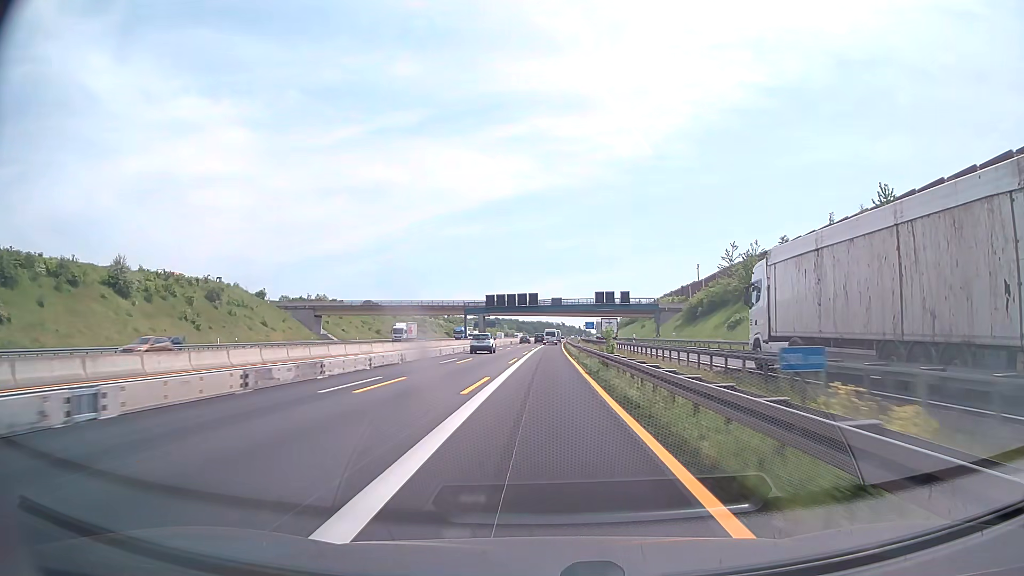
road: motorway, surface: asphalt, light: Day
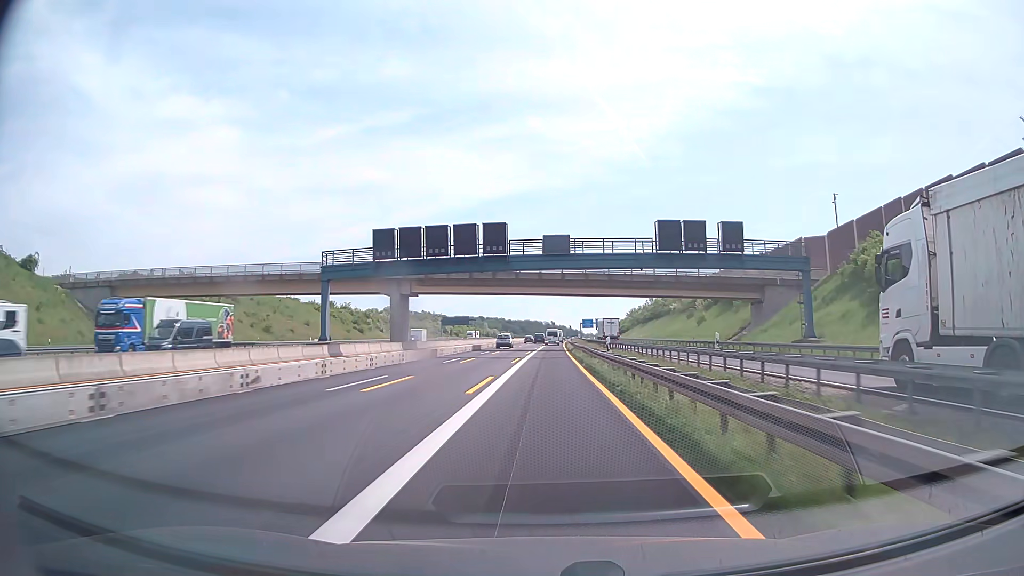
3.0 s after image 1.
(+0.7, +71.7) m; +1°
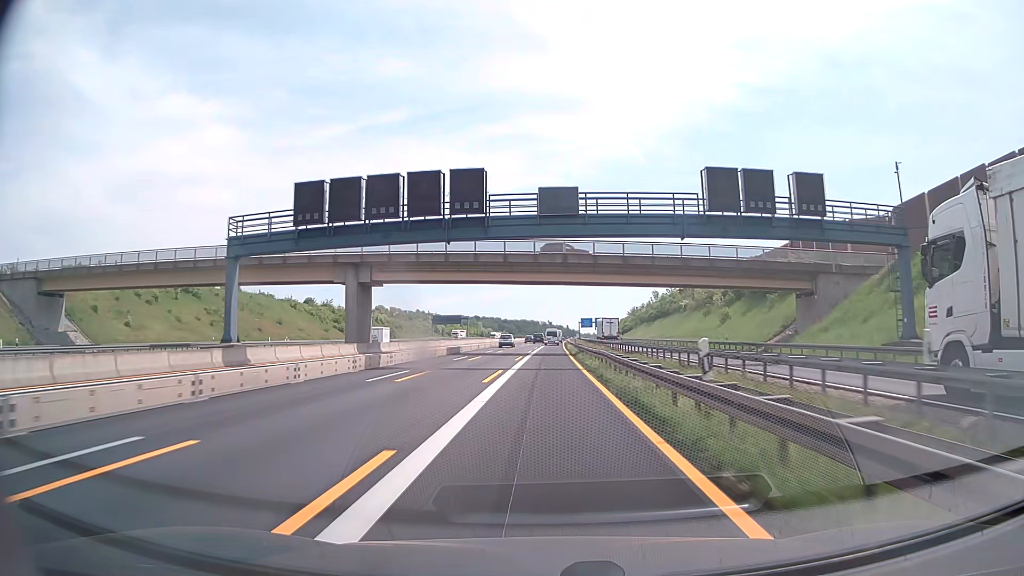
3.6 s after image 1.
(0.0, +14.3) m; 0°
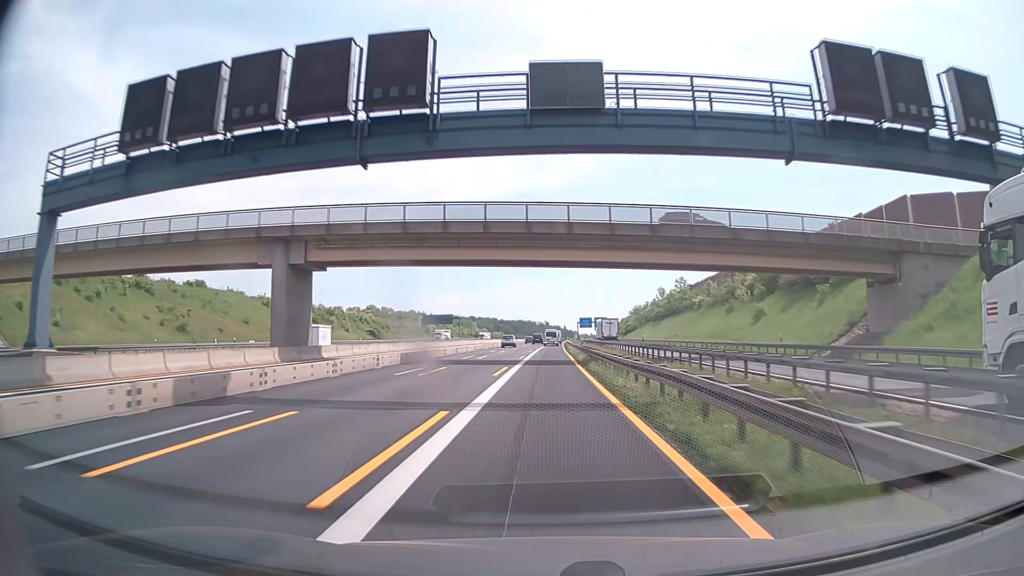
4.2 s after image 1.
(0.0, +14.3) m; 0°
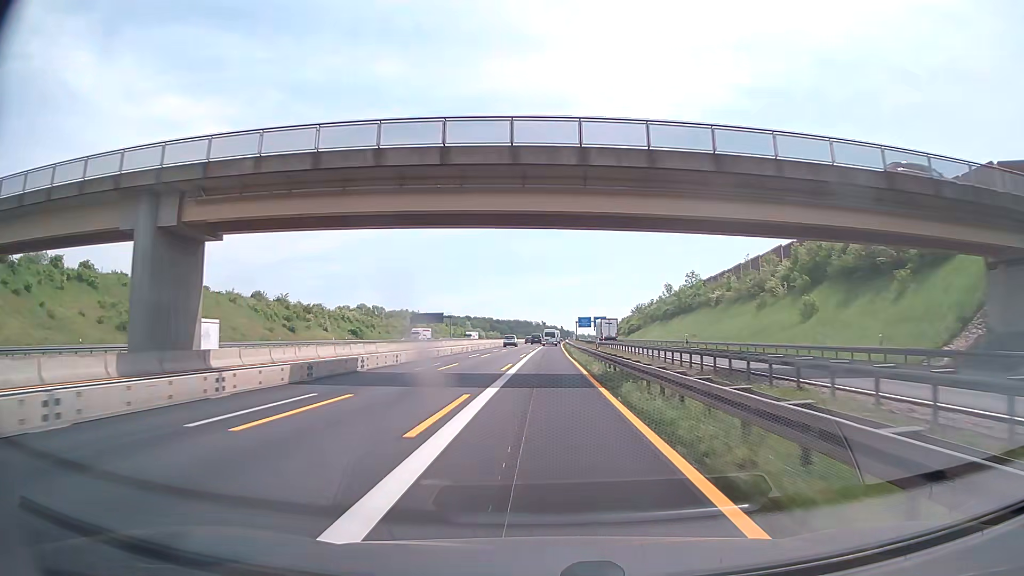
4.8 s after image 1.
(0.0, +14.3) m; 0°
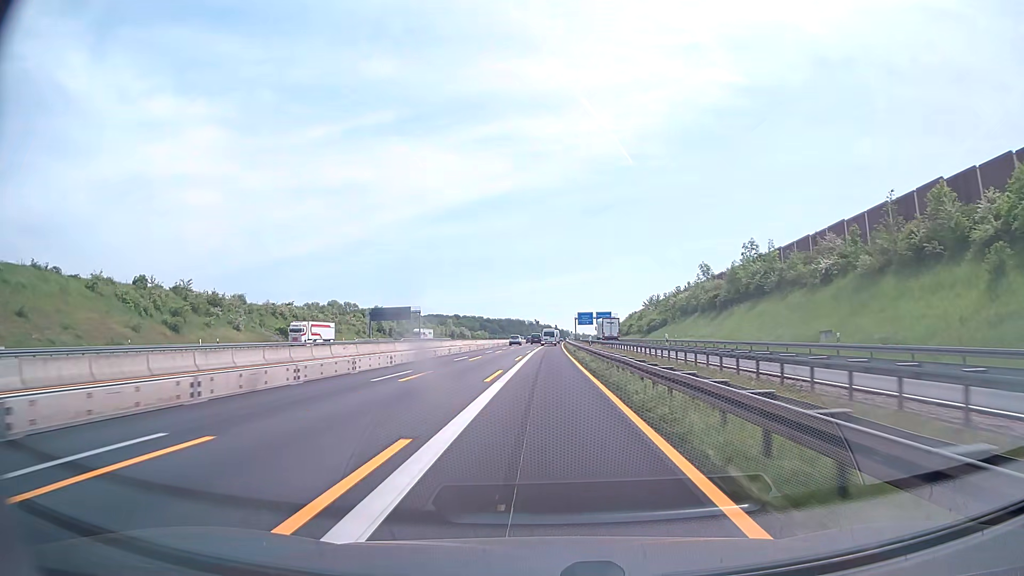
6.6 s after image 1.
(+0.4, +43.0) m; +1°
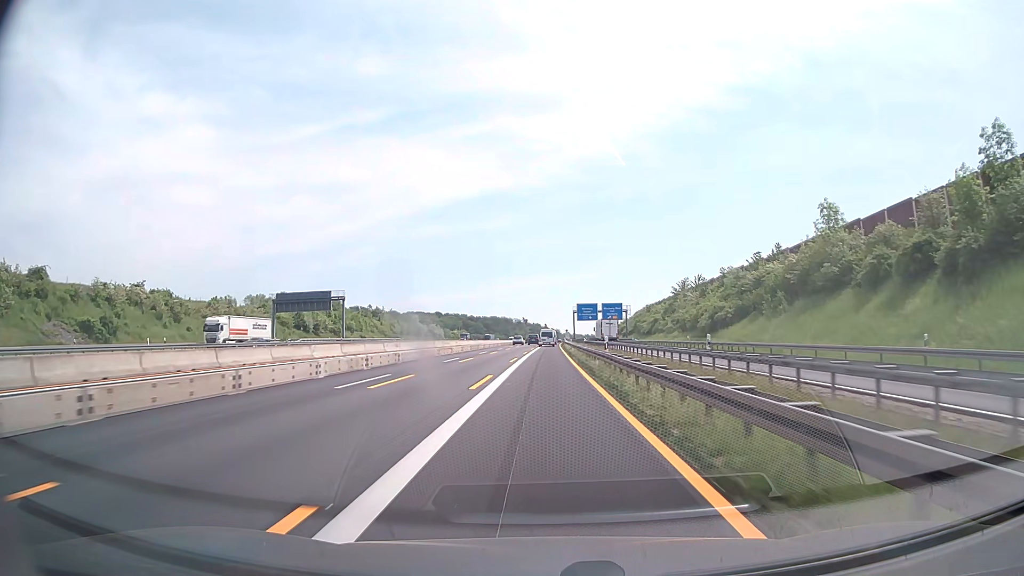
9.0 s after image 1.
(+0.6, +57.4) m; +1°
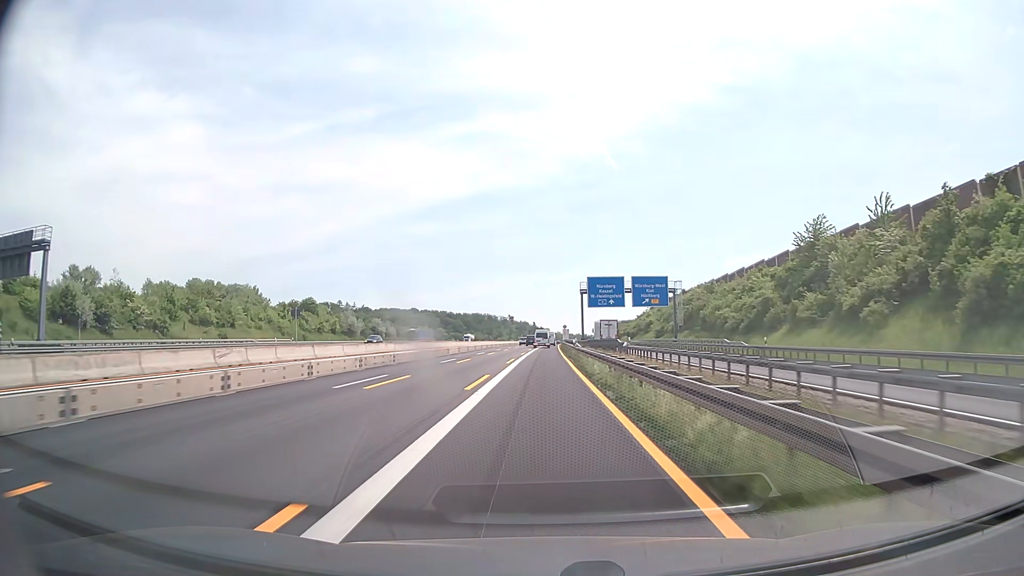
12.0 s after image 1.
(+0.7, +71.9) m; +1°
(0, +10) (0, +20) (0, +30) (0, +40) (0, +50) (0, +60) (0, +70) (0, +80) (0, +90) (+1, +100) m
